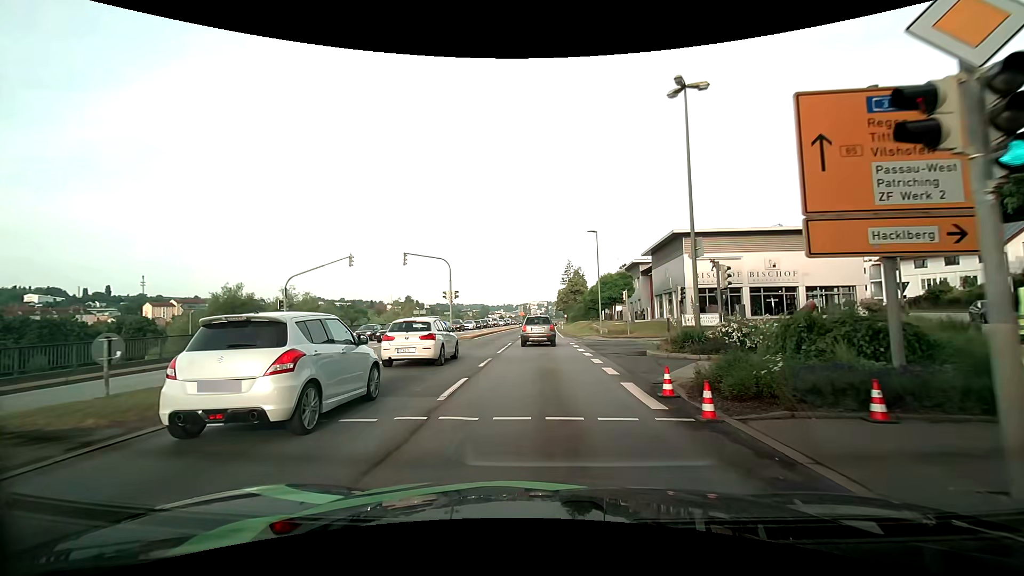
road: primary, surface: asphalt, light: Day
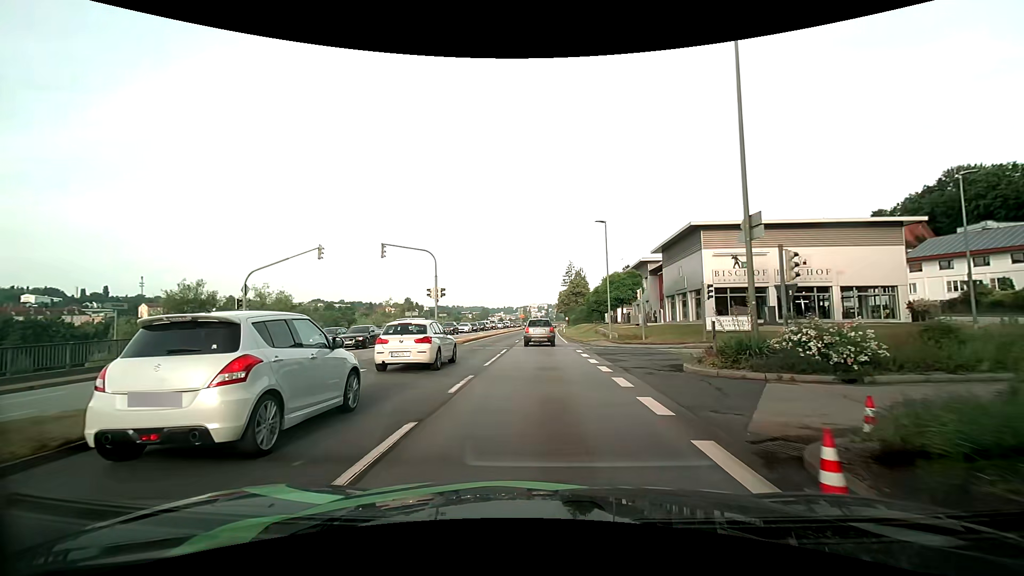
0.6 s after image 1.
(0.0, +5.0) m; 0°
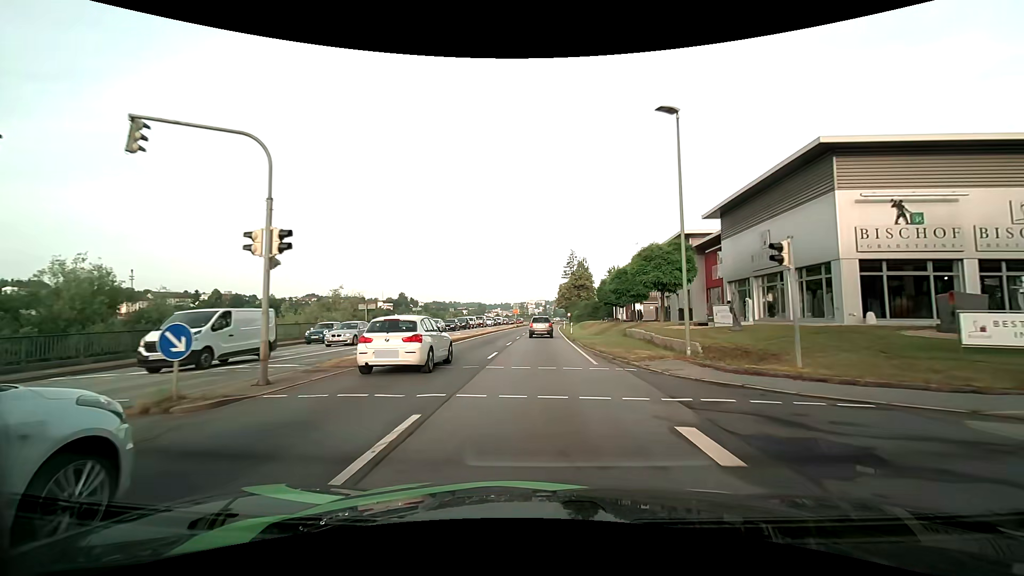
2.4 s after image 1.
(-0.1, +18.0) m; 0°
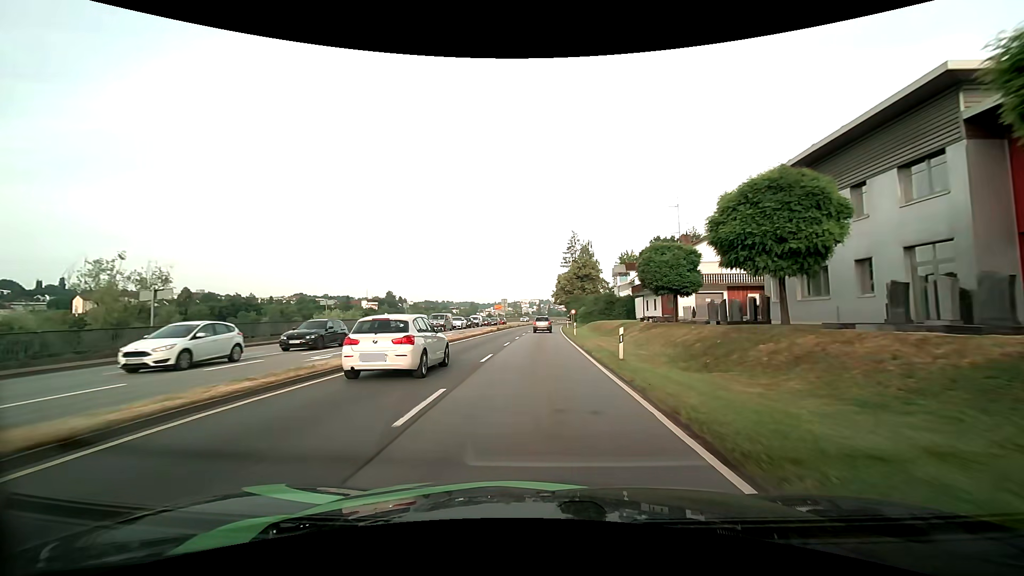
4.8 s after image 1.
(+0.1, +29.1) m; 0°
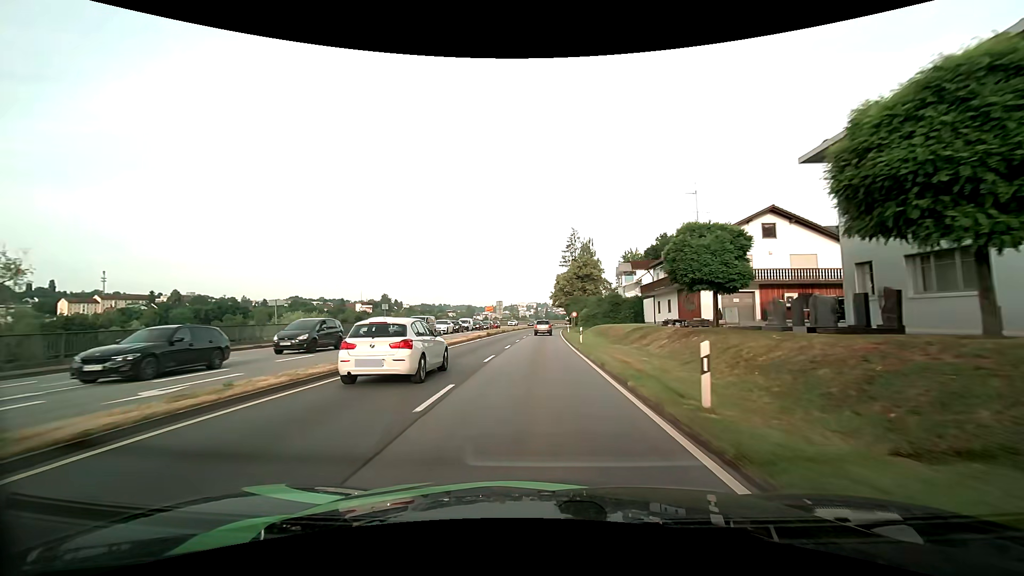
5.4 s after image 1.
(0.0, +7.9) m; 0°
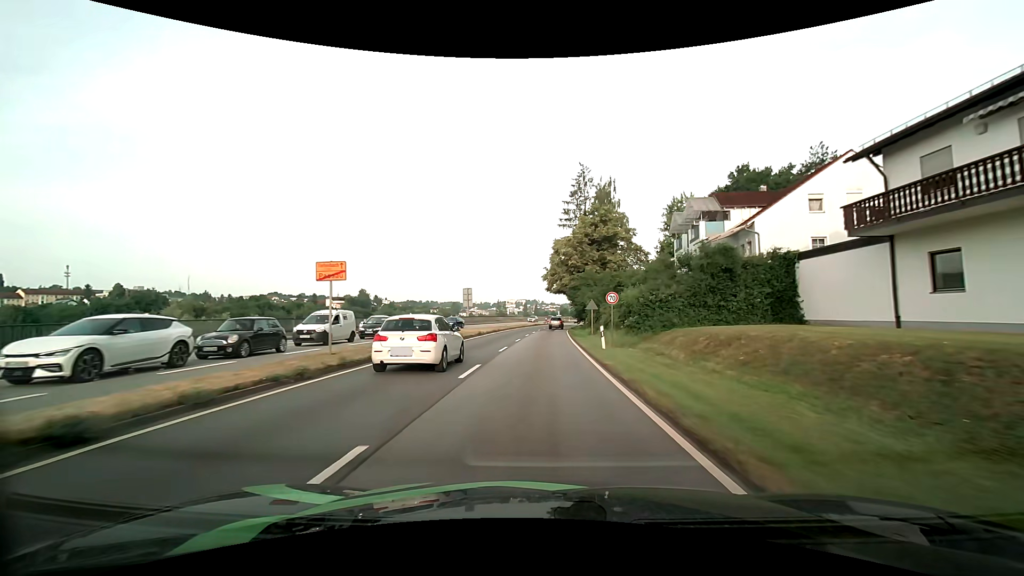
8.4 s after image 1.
(+0.5, +41.8) m; +1°
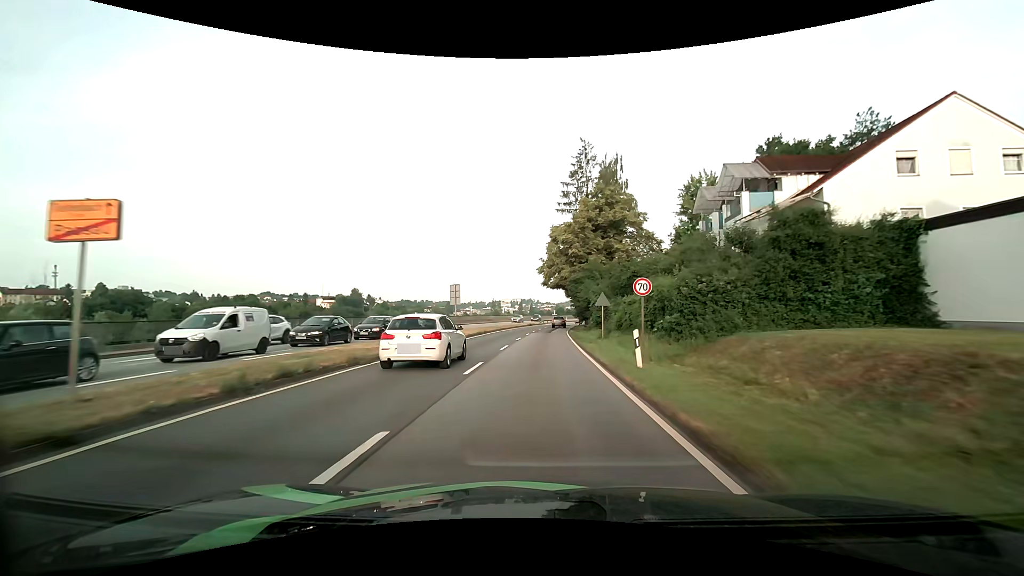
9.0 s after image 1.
(0.0, +8.5) m; +1°
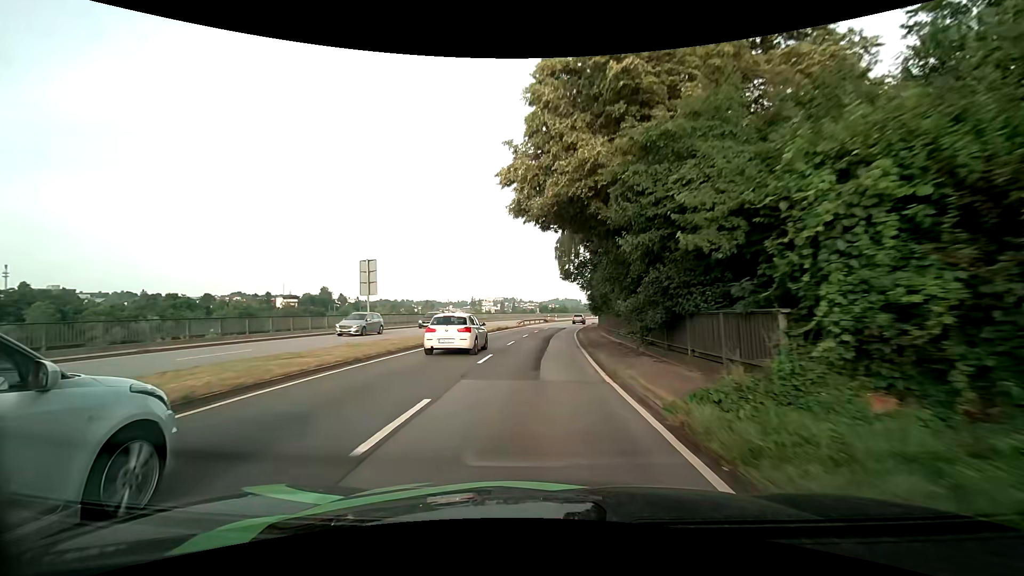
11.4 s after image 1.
(+0.6, +34.1) m; +2°
(0, +10) (0, +20) (0, +30) (+1, +40) (+2, +50) (+3, +60) (+4, +70) (+6, +80) (+8, +89) (+10, +99) m
